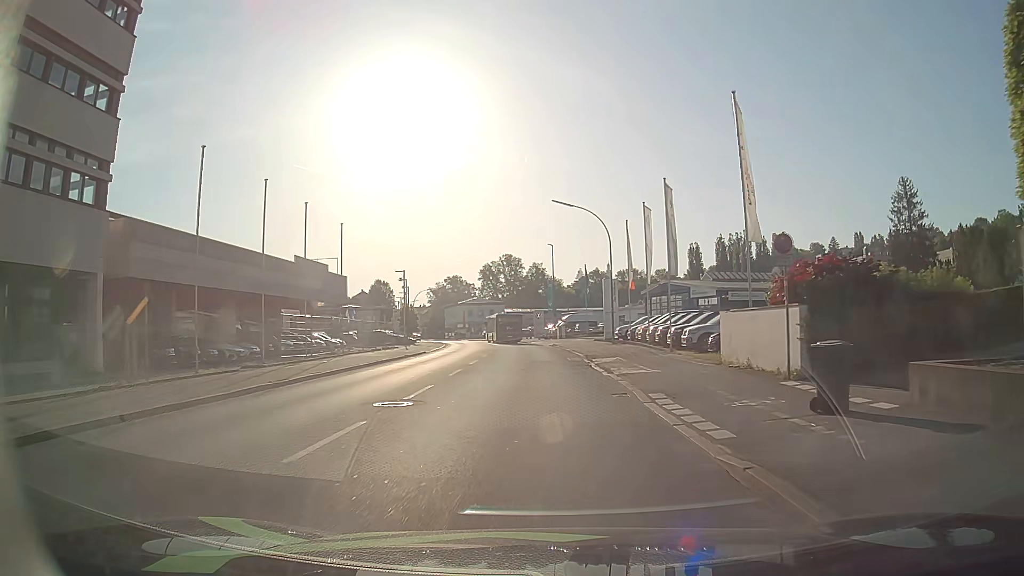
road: tertiary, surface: asphalt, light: Day
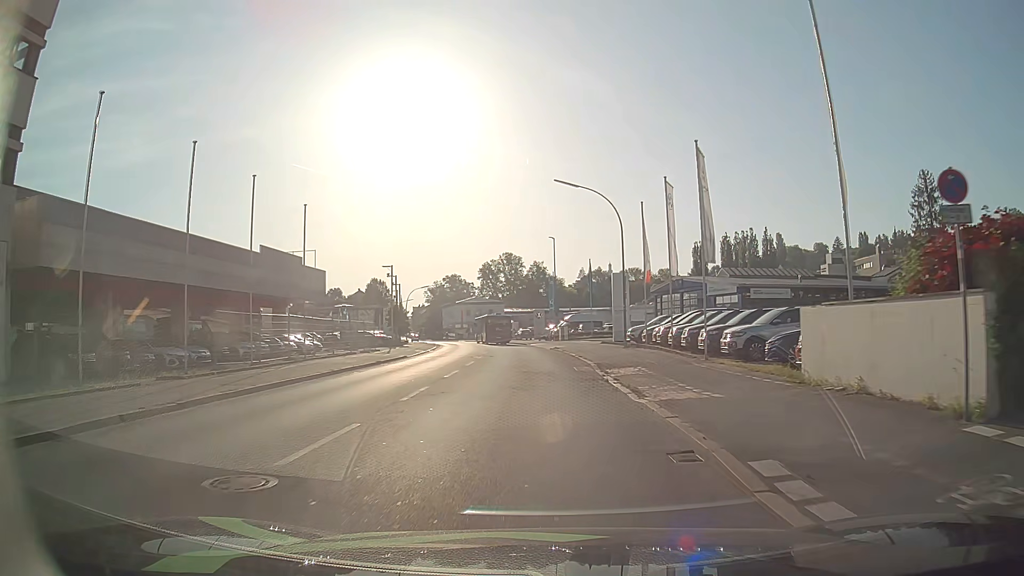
(0.0, +6.2) m; 0°
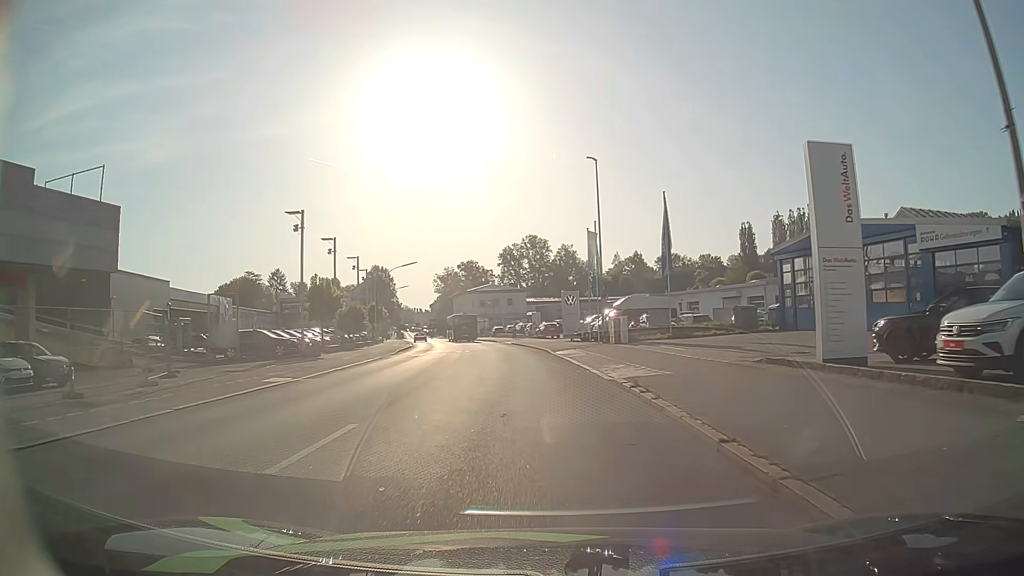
(-0.4, +30.6) m; -2°
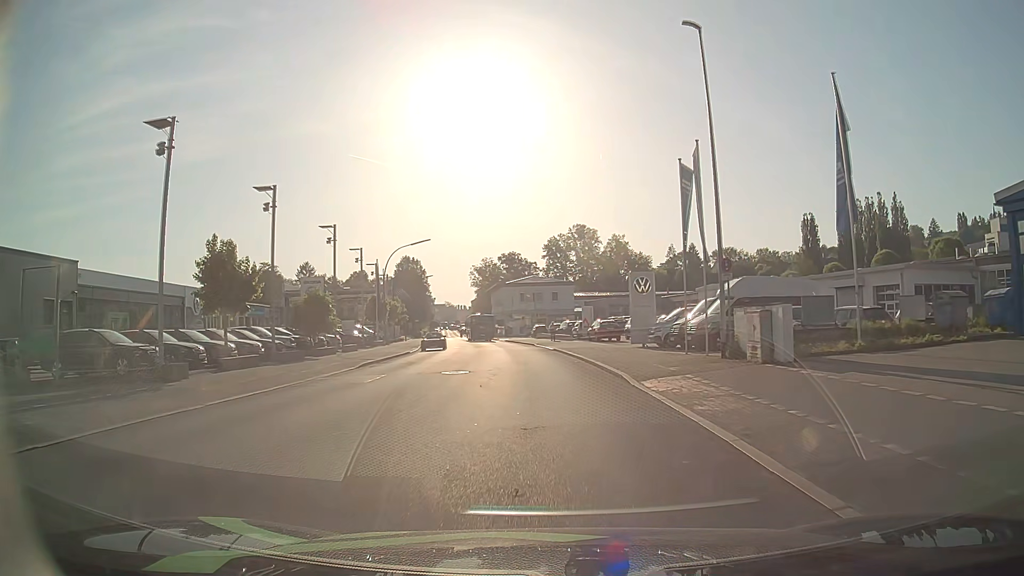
(-0.6, +17.9) m; -4°
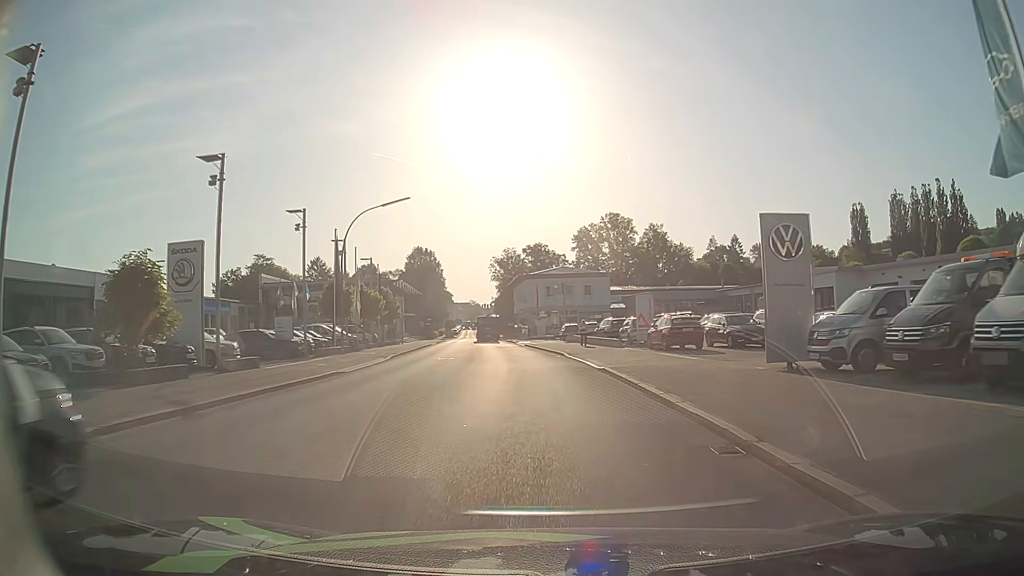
(-0.4, +18.4) m; -2°
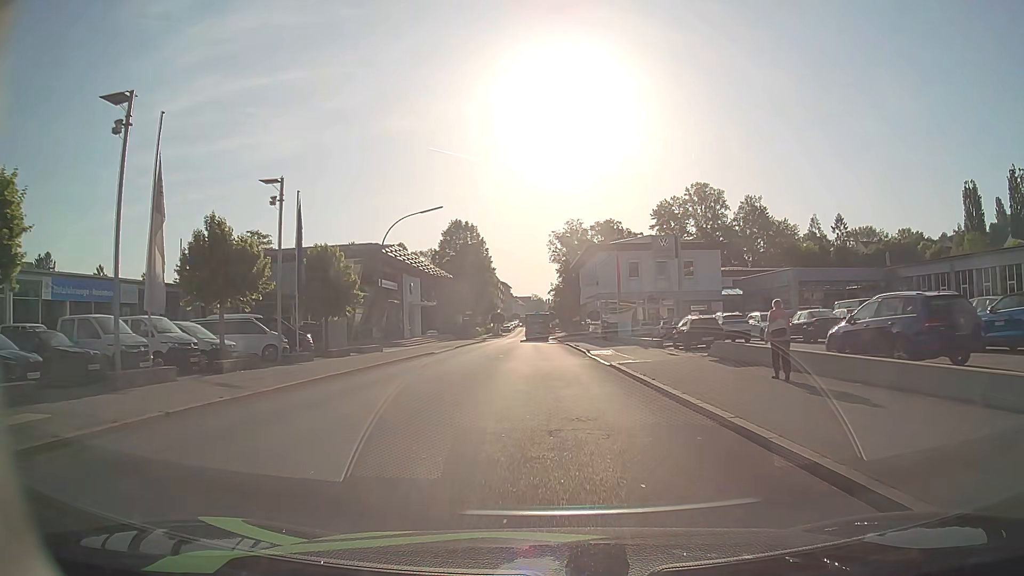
(-1.7, +32.2) m; -6°
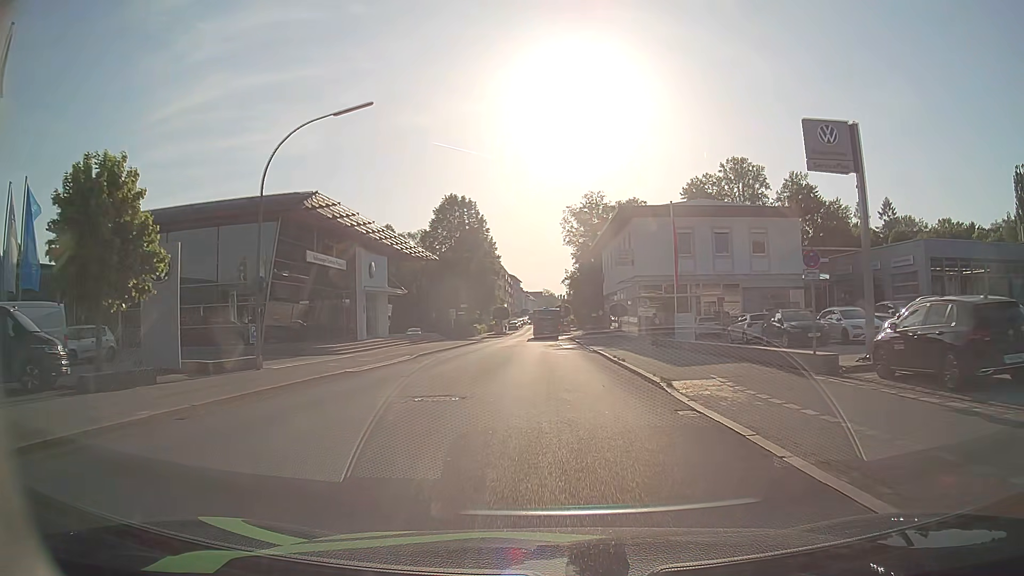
(-0.2, +19.4) m; -1°
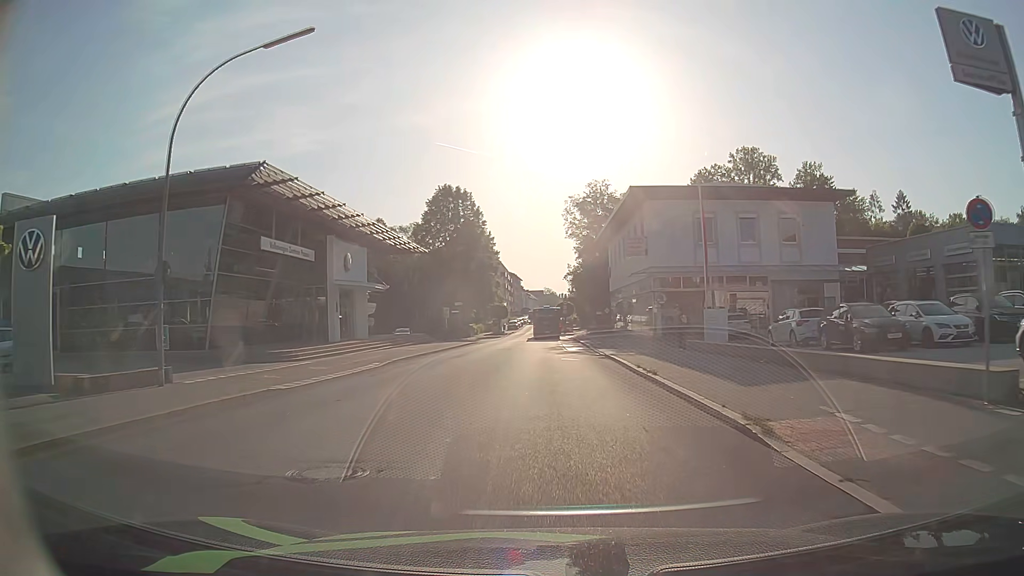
(0.0, +6.2) m; 0°
